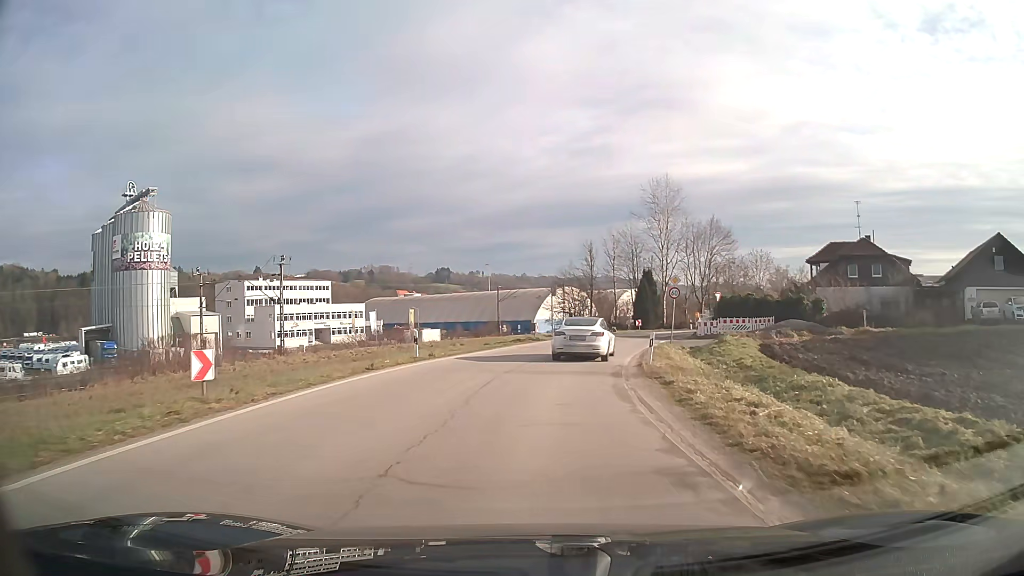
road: unclassified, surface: asphalt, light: Day
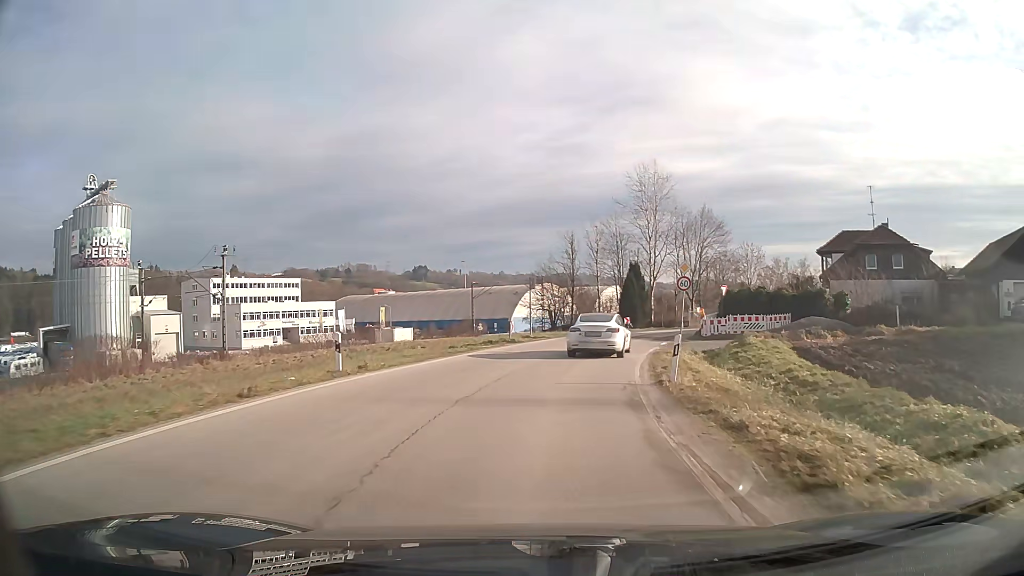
(+0.1, +6.6) m; +2°
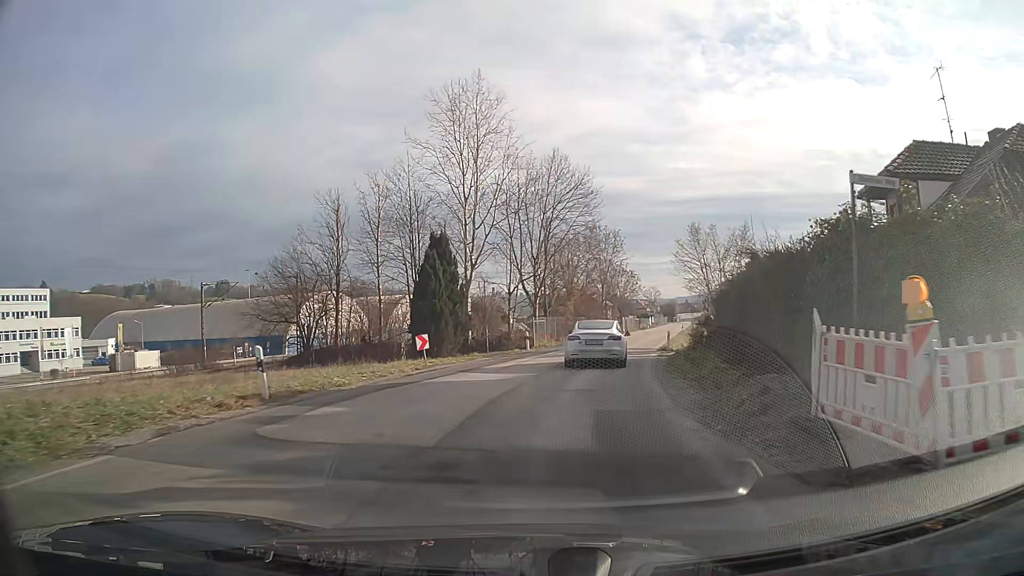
(+4.3, +31.3) m; +17°
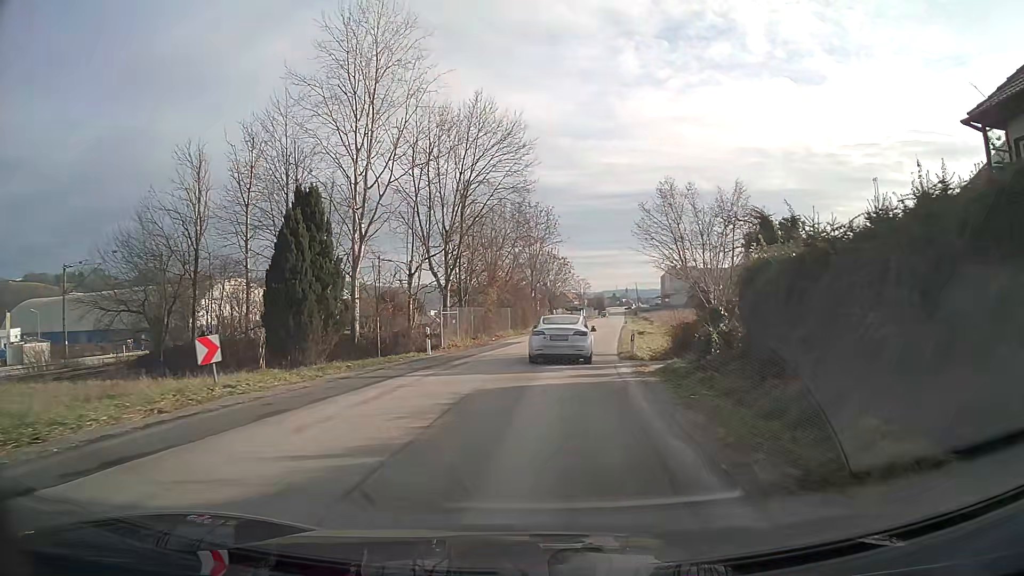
(+0.6, +11.6) m; +6°
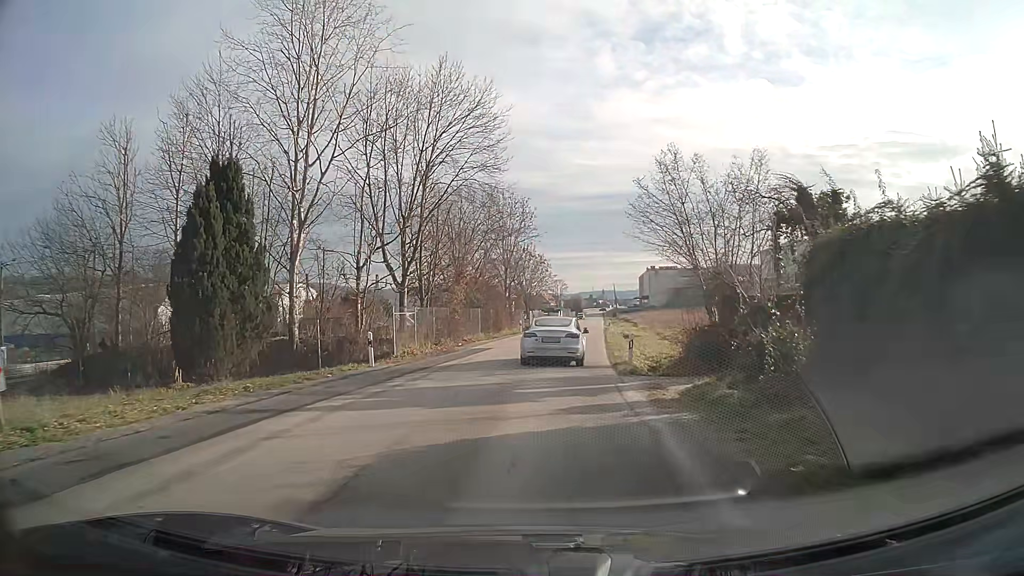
(+0.1, +5.7) m; +2°
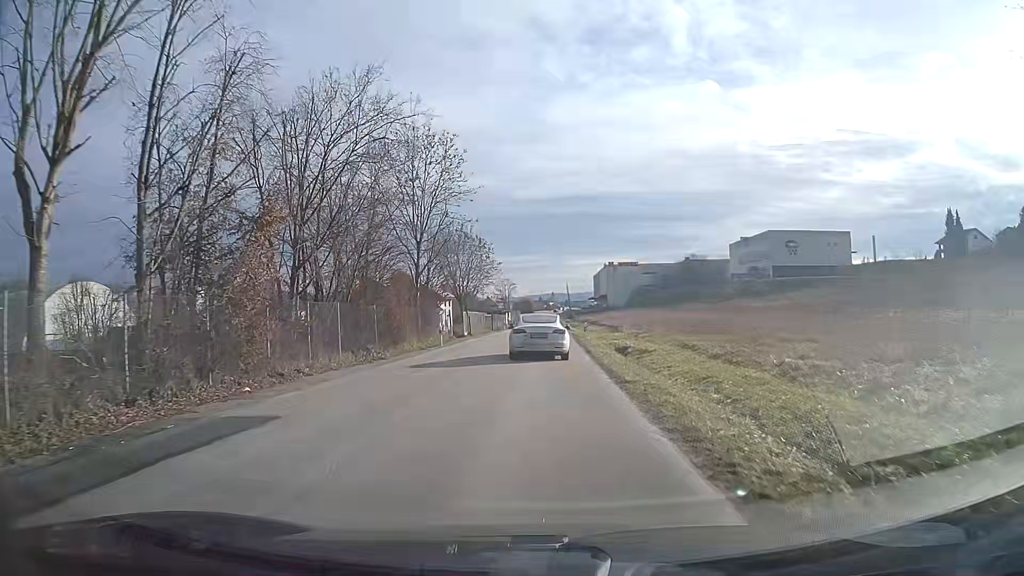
(+0.9, +22.3) m; +4°
(0, +10) (0, +20) (0, +30) (0, +40) (+1, +50) (+1, +60) (+1, +70) (+1, +80) (+1, +90) (+2, +100) m
